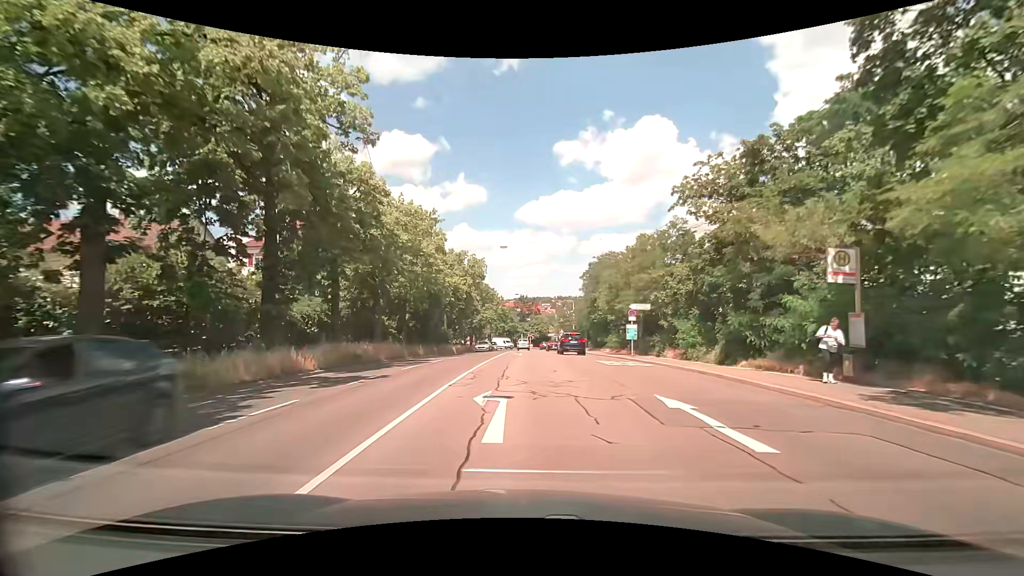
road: secondary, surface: asphalt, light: Day
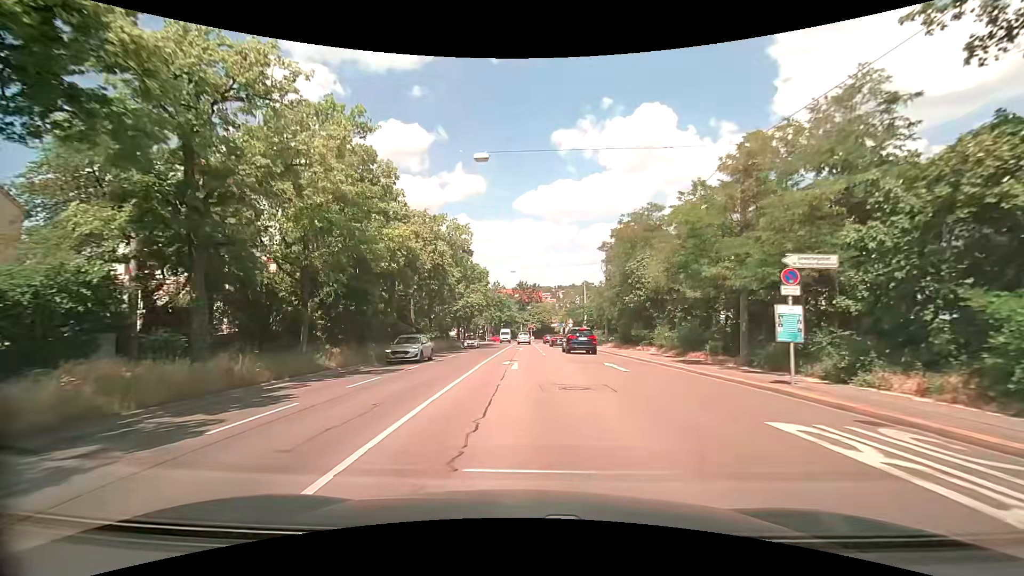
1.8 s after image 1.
(0.0, +18.2) m; 0°
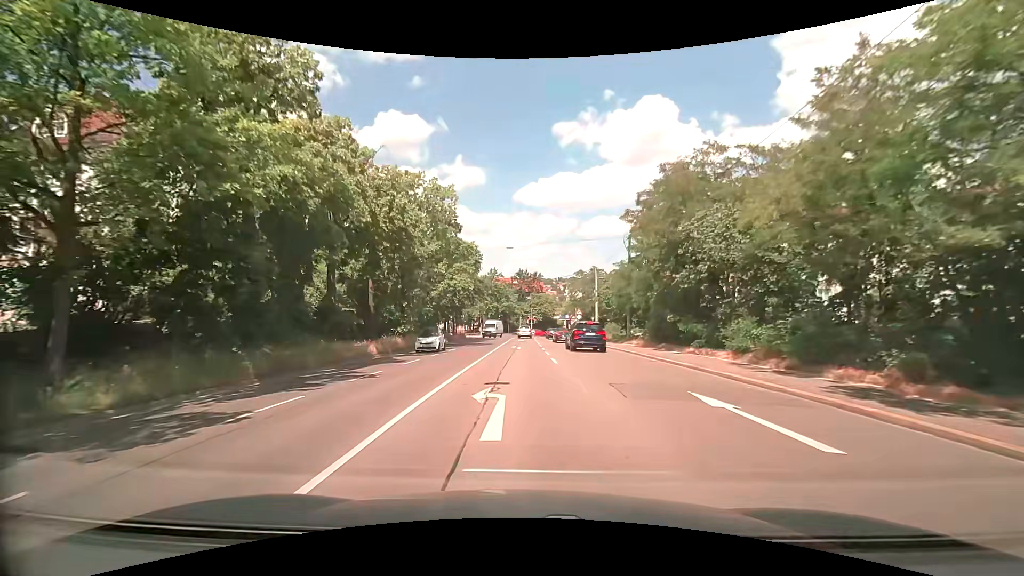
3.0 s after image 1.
(-0.1, +11.8) m; 0°
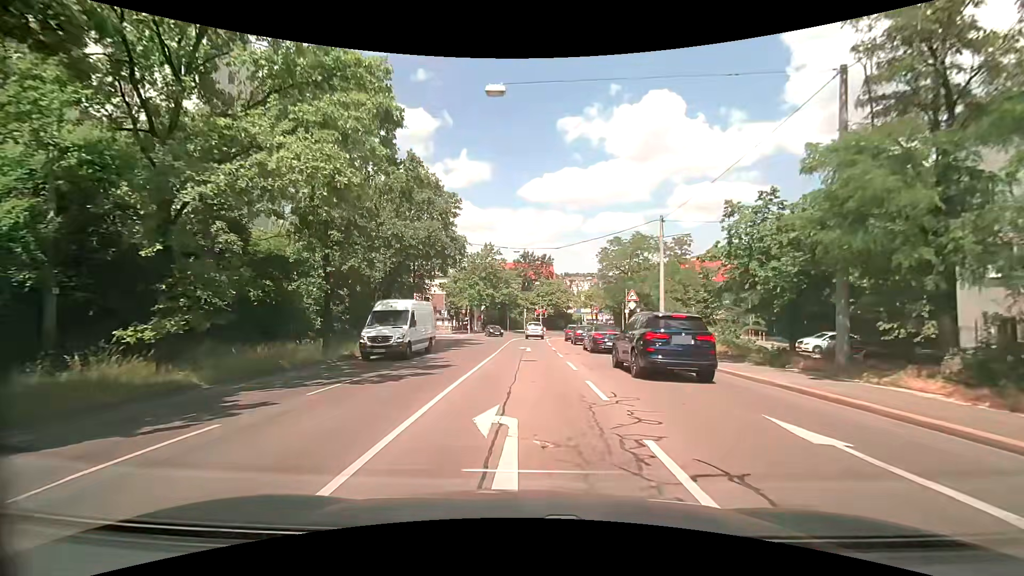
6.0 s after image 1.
(-0.2, +27.6) m; -1°
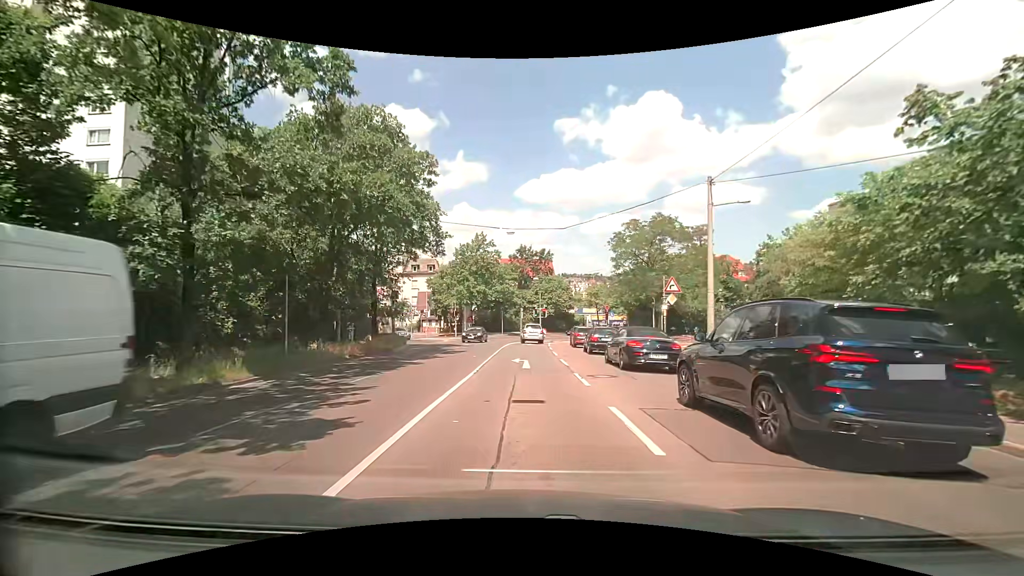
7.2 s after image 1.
(+0.1, +9.6) m; +1°
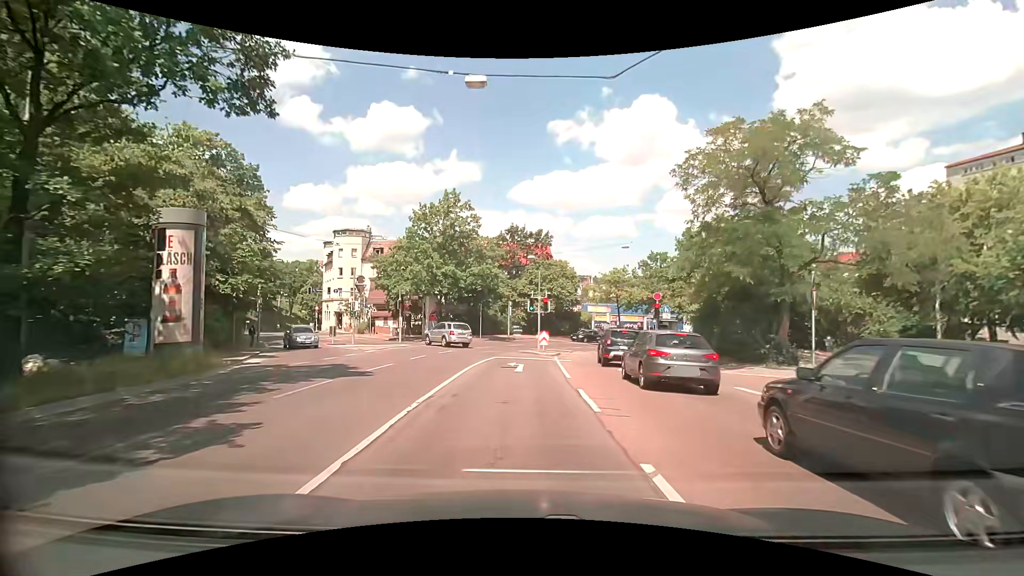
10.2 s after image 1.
(+0.2, +21.5) m; +2°
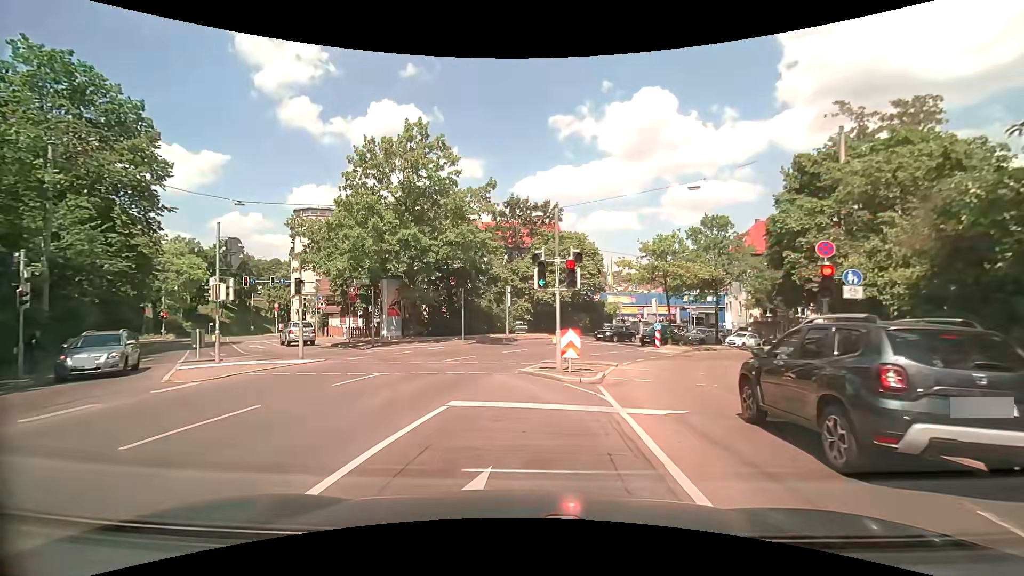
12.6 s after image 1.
(-0.1, +15.6) m; -1°
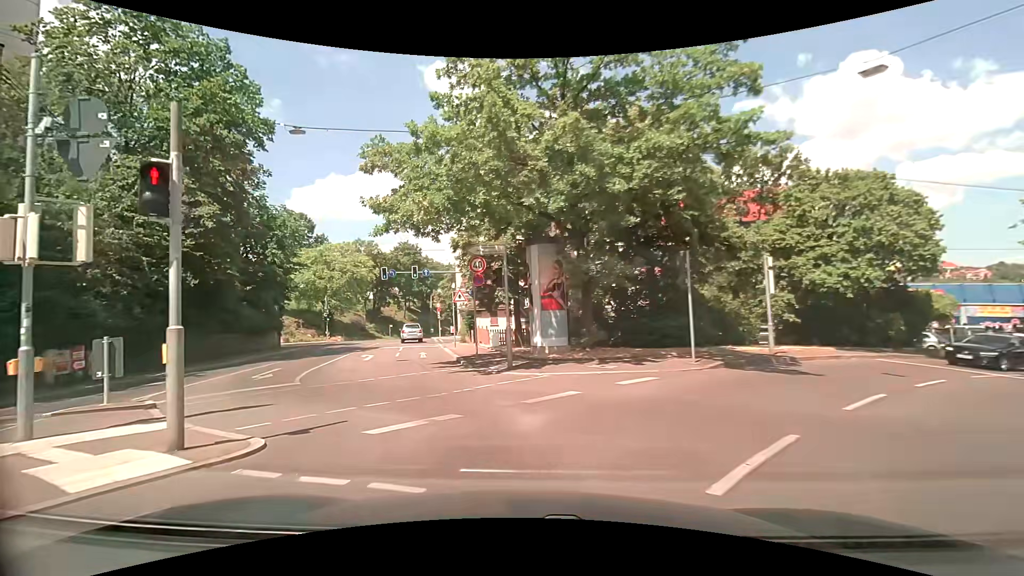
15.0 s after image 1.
(-2.5, +15.1) m; -21°
(-2, +10) (-6, +19) (-8, +29) (-11, +38) (-14, +48) (-21, +55) (-31, +58) (-40, +60) (-50, +63) (-60, +64) m
